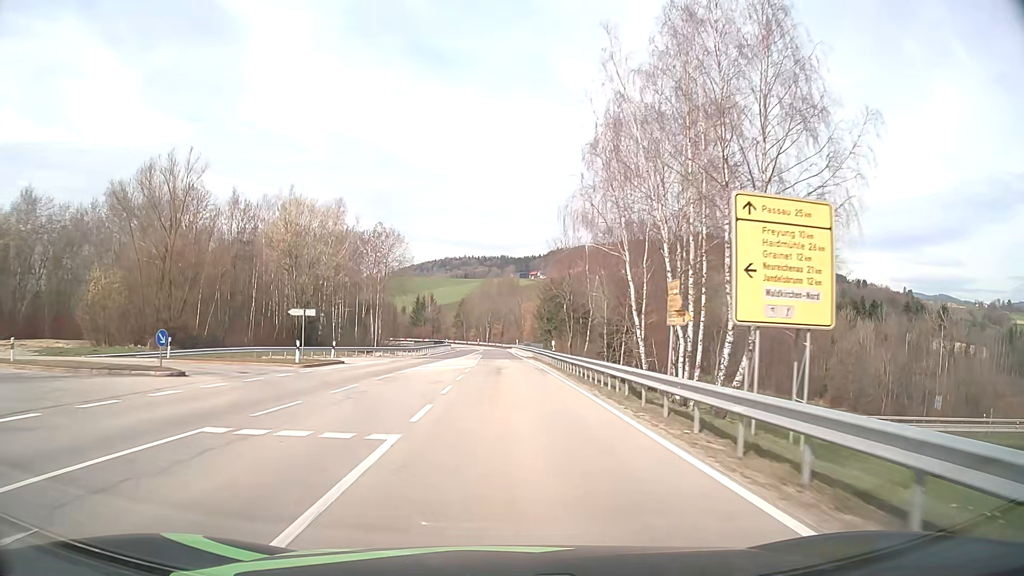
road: secondary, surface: asphalt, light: Day
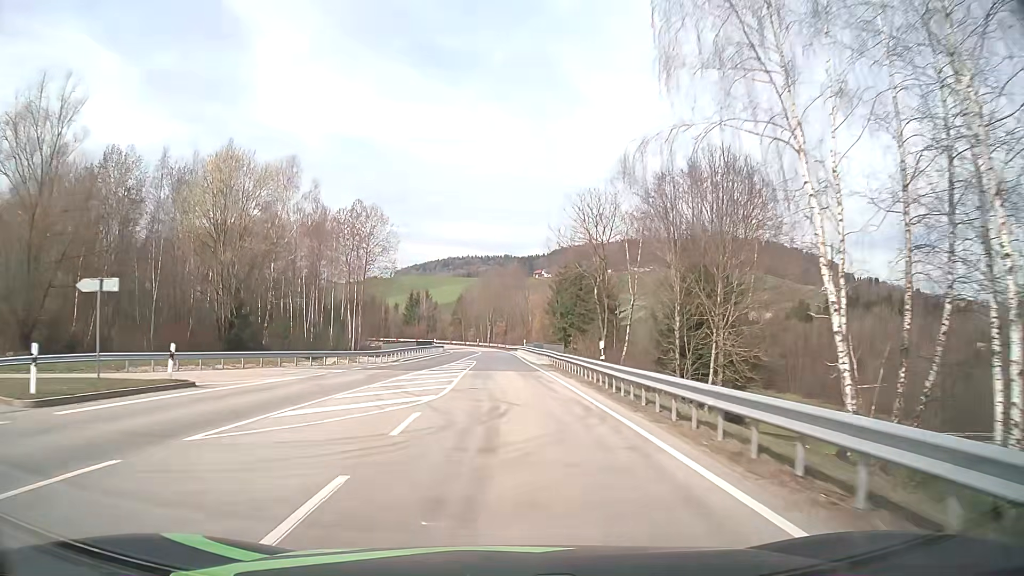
(-0.1, +19.3) m; 0°
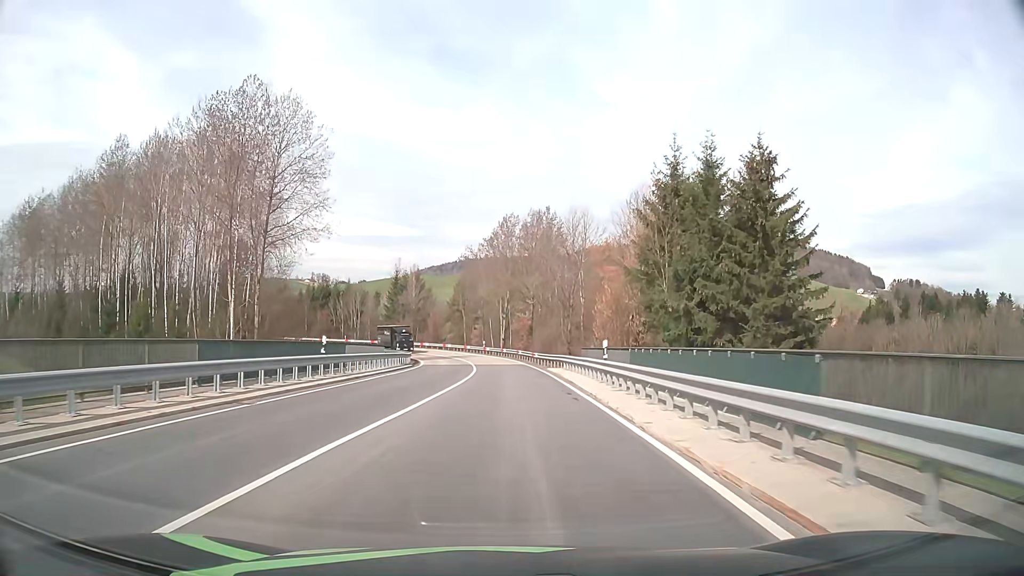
(-0.6, +47.8) m; -1°
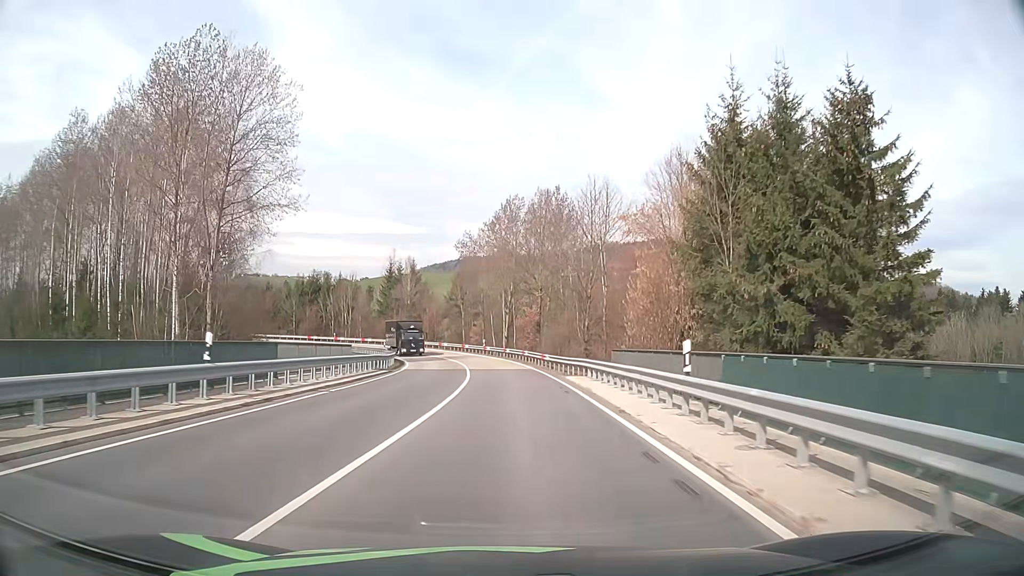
(-0.1, +9.5) m; 0°
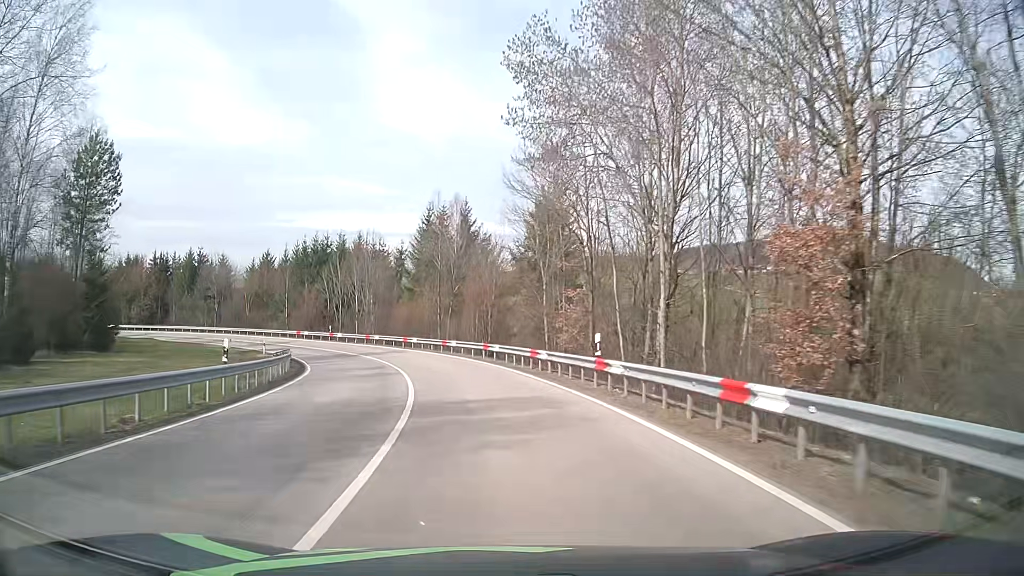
(-1.6, +45.9) m; -9°
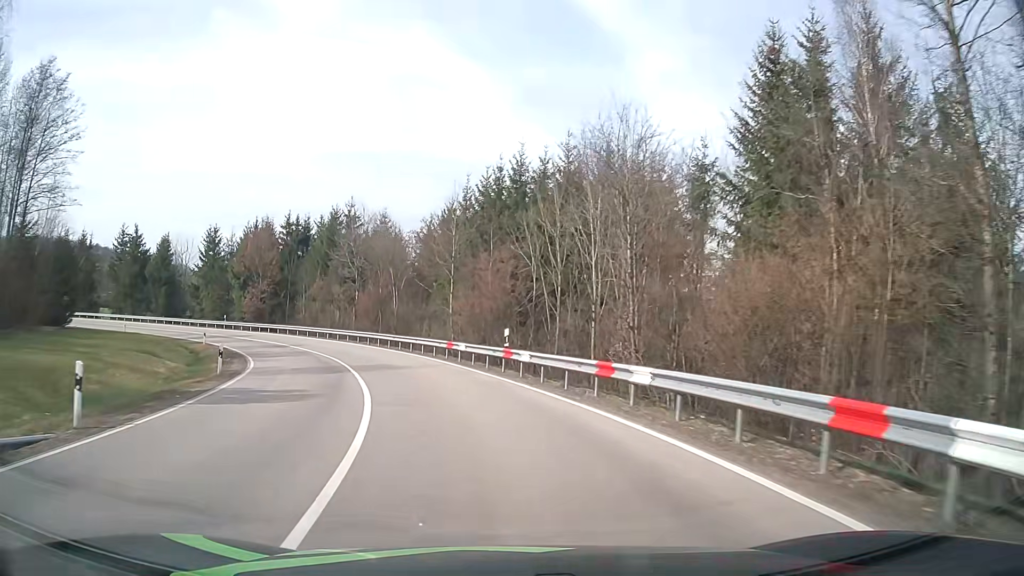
(-7.1, +41.2) m; -22°
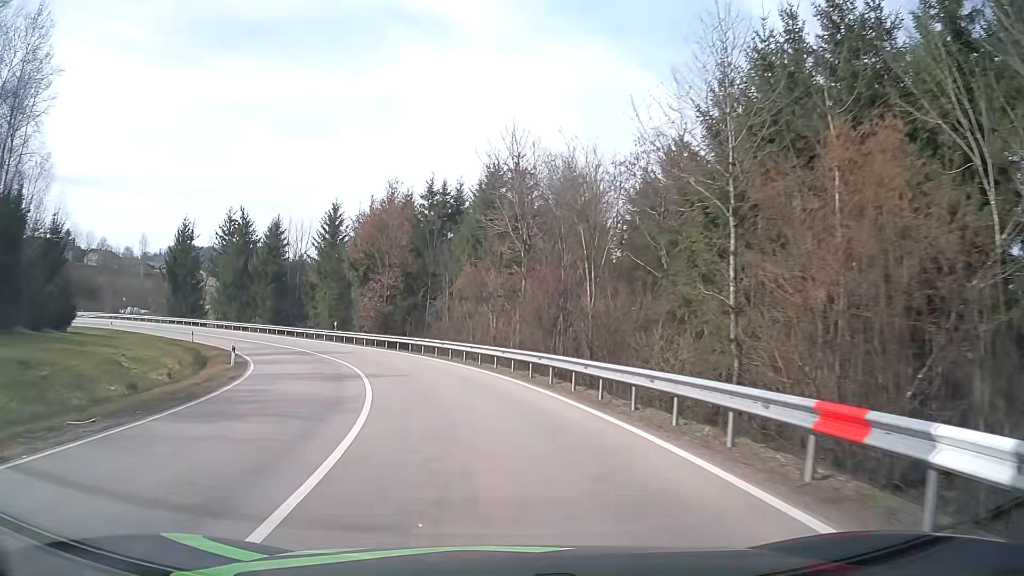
(-3.2, +22.9) m; -16°
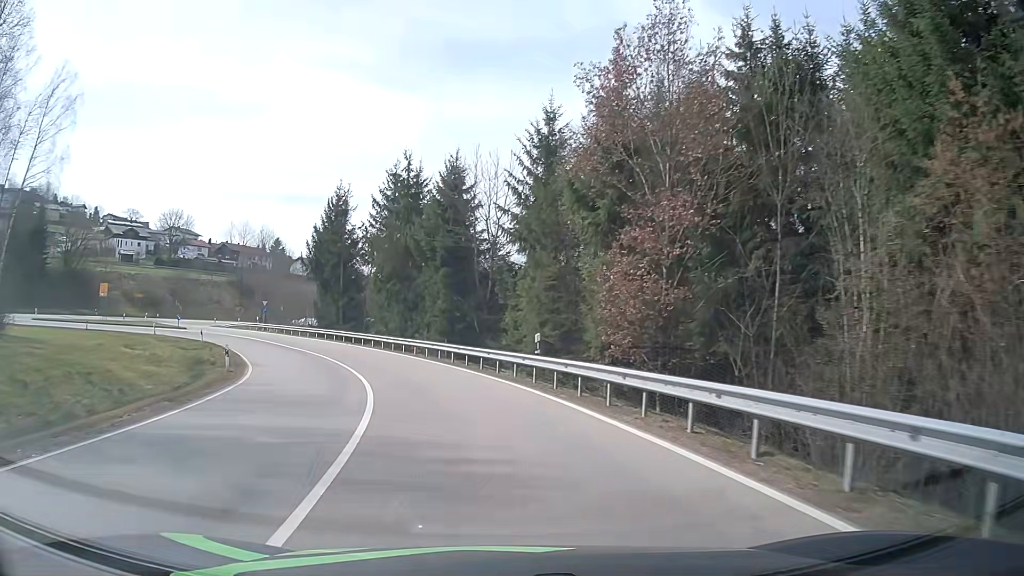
(-5.4, +28.8) m; -22°
